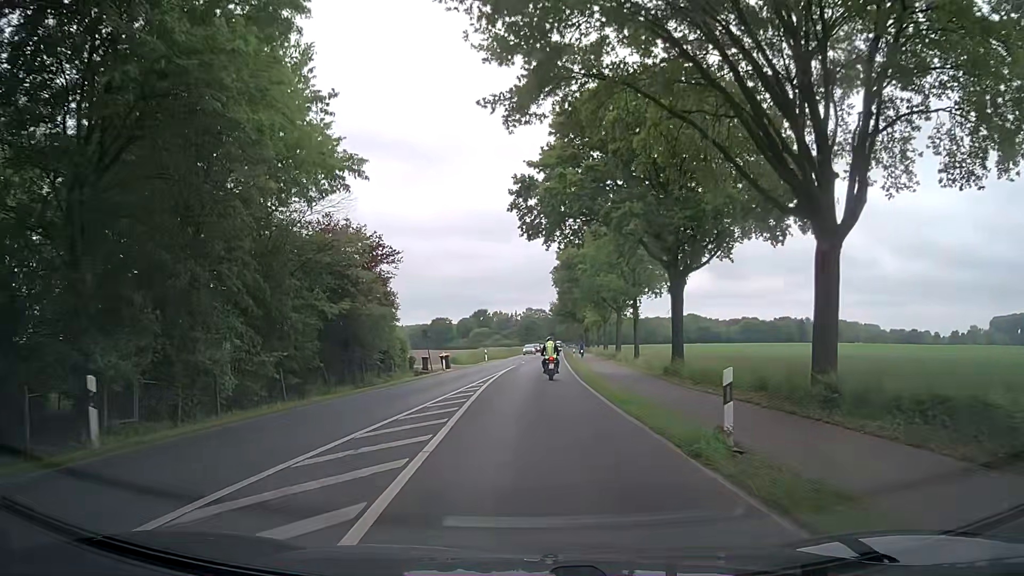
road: secondary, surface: asphalt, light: Day
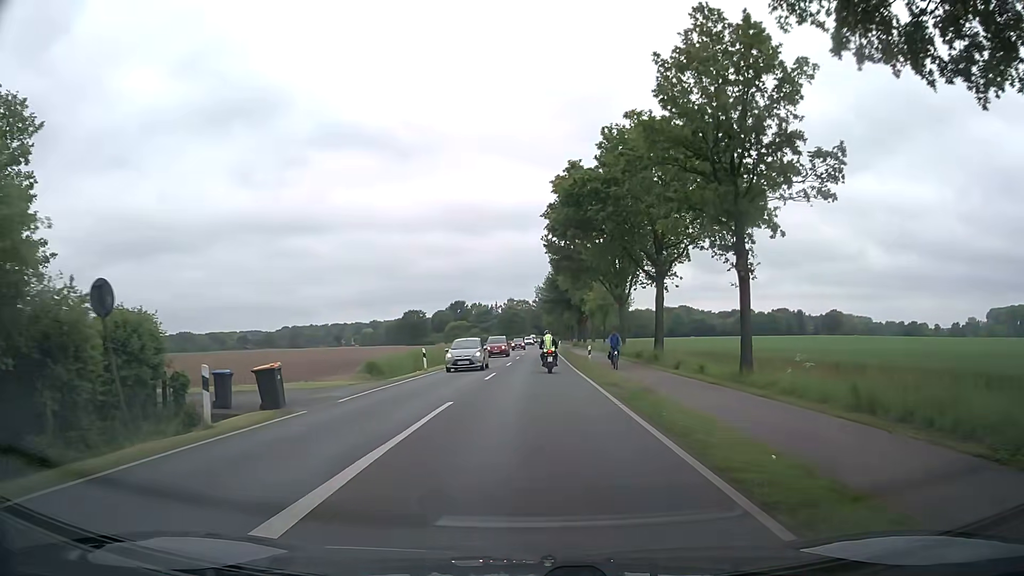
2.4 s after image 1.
(+0.1, +29.3) m; +1°
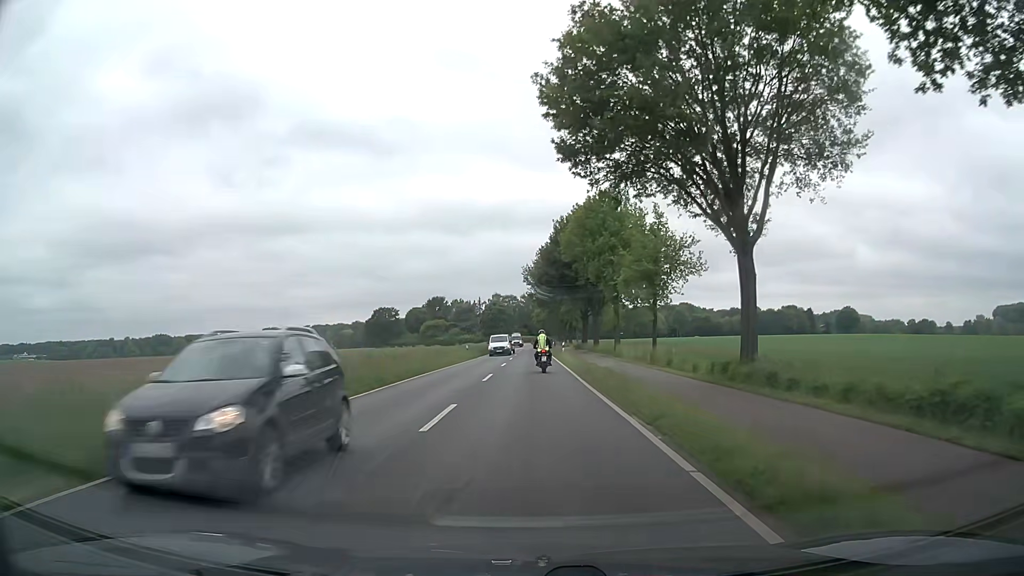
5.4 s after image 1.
(+0.4, +37.2) m; +1°
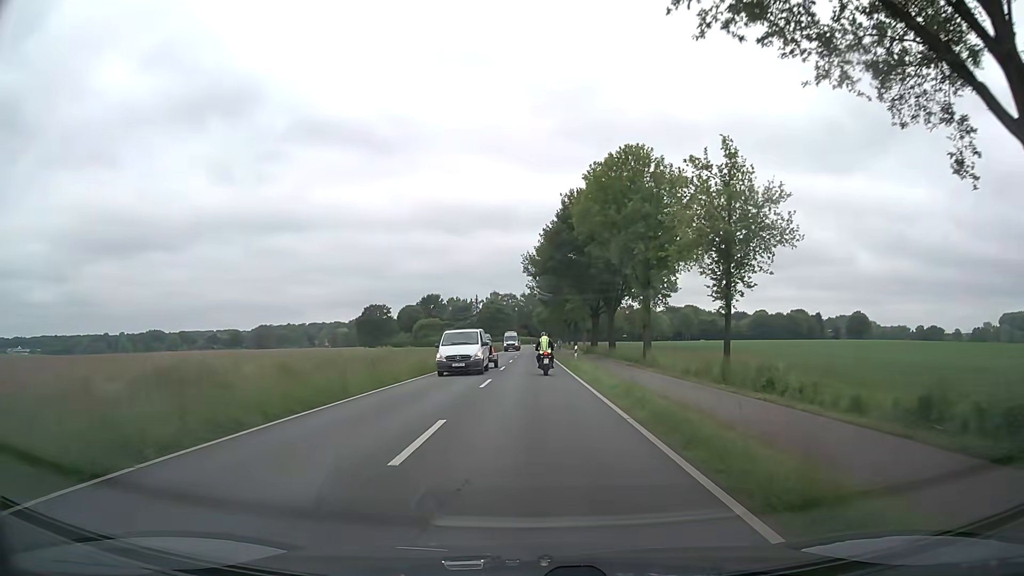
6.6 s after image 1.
(0.0, +14.8) m; 0°
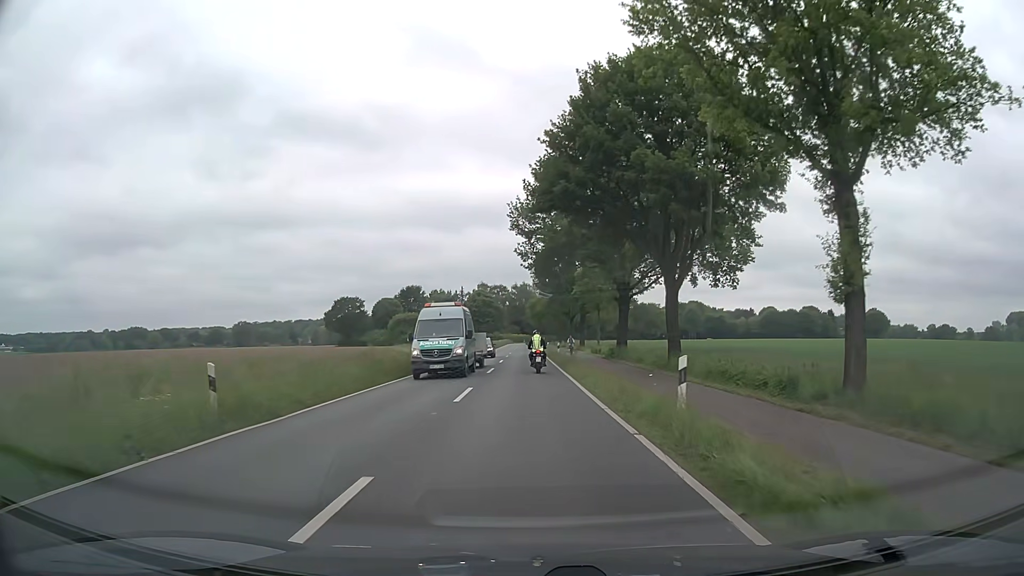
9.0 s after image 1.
(+0.1, +29.3) m; +1°
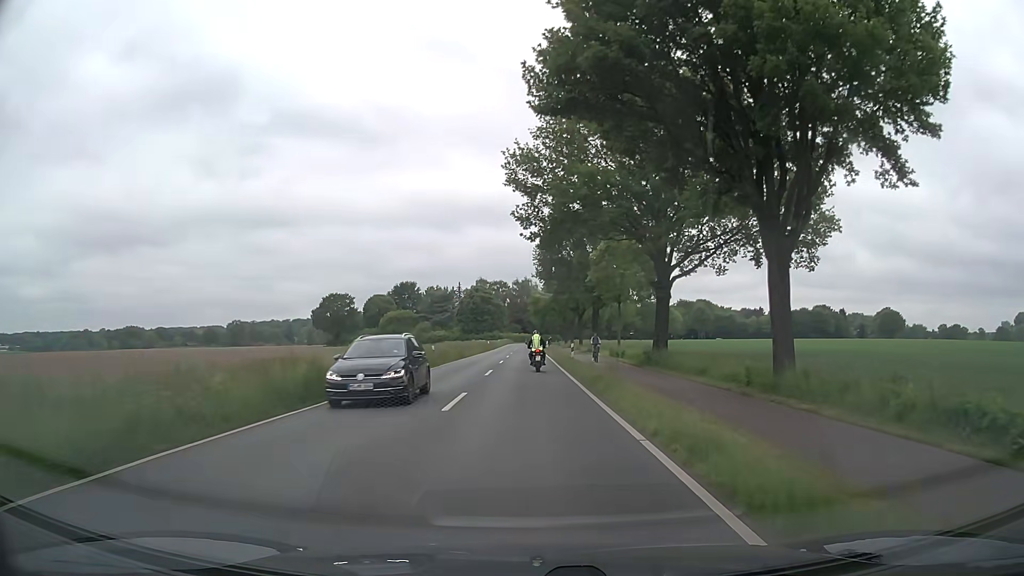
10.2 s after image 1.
(-0.1, +14.5) m; 0°
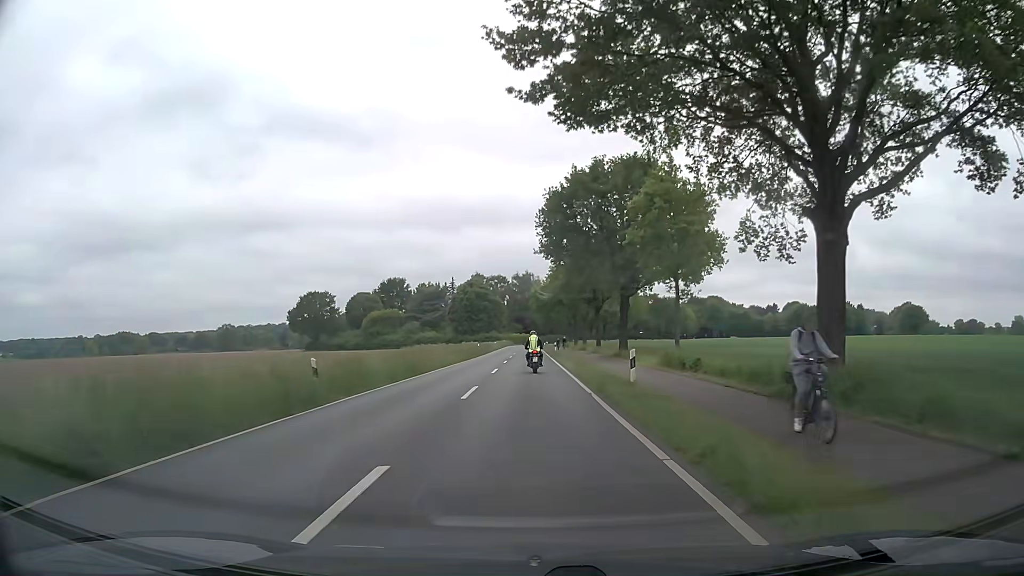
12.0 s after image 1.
(-0.1, +21.5) m; -1°
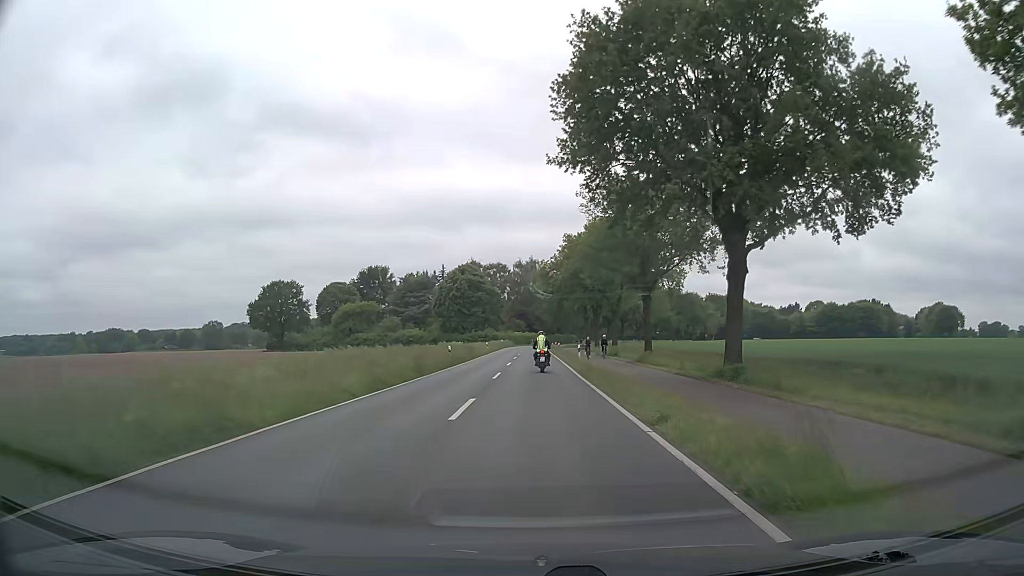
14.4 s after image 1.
(+0.2, +28.5) m; 0°
(0, +10) (0, +20) (0, +30) (0, +40) (0, +50) (0, +60) (0, +70) (0, +80) (+1, +90) (+1, +100) m
